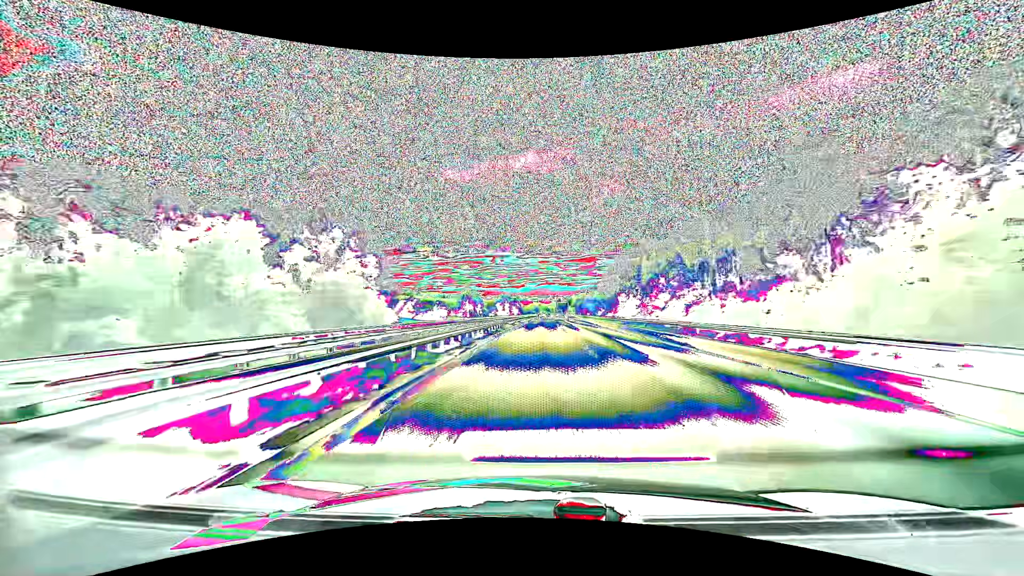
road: motorway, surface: asphalt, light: Day
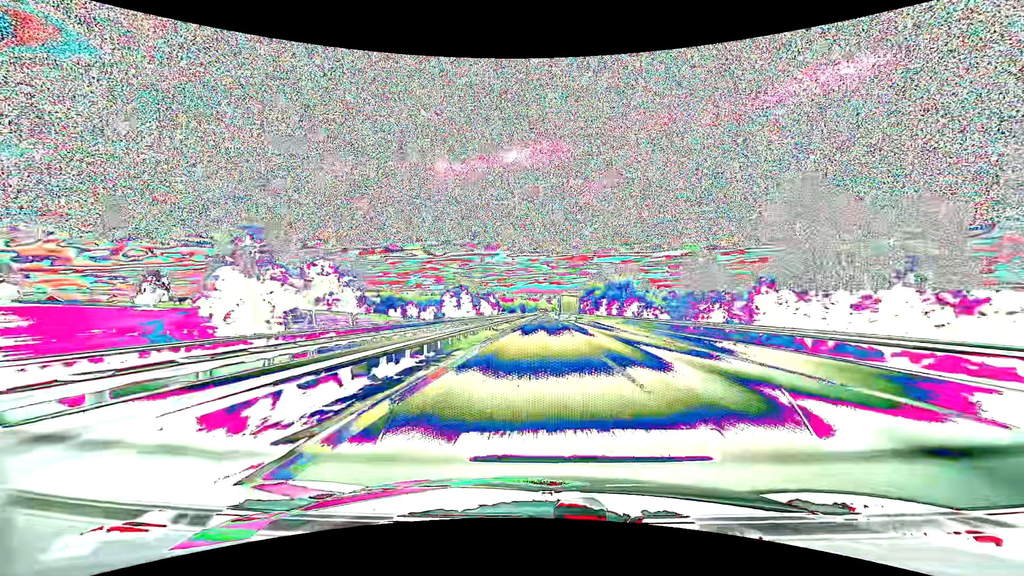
(+1.1, +112.9) m; +1°
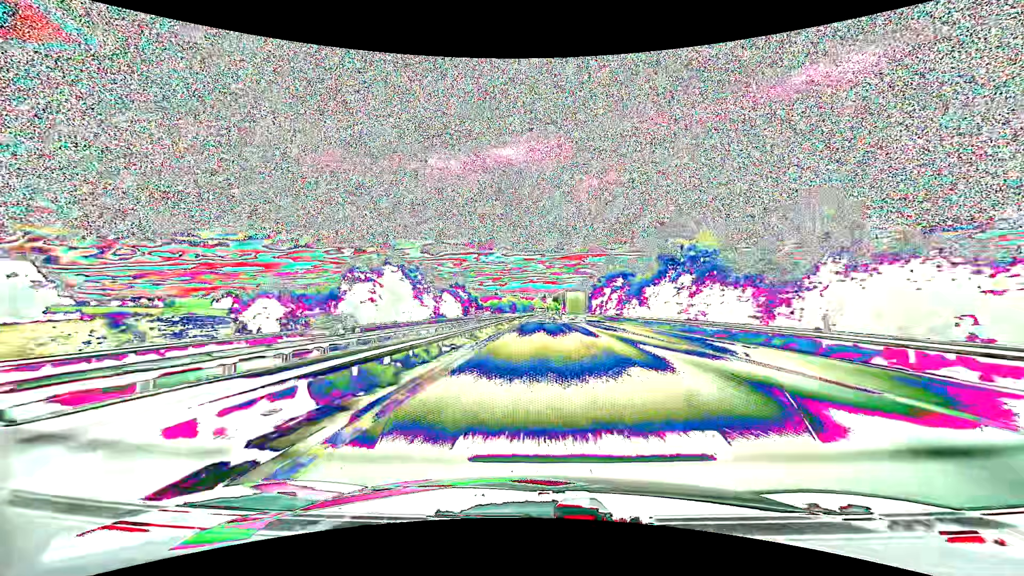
(+0.5, +64.9) m; +1°
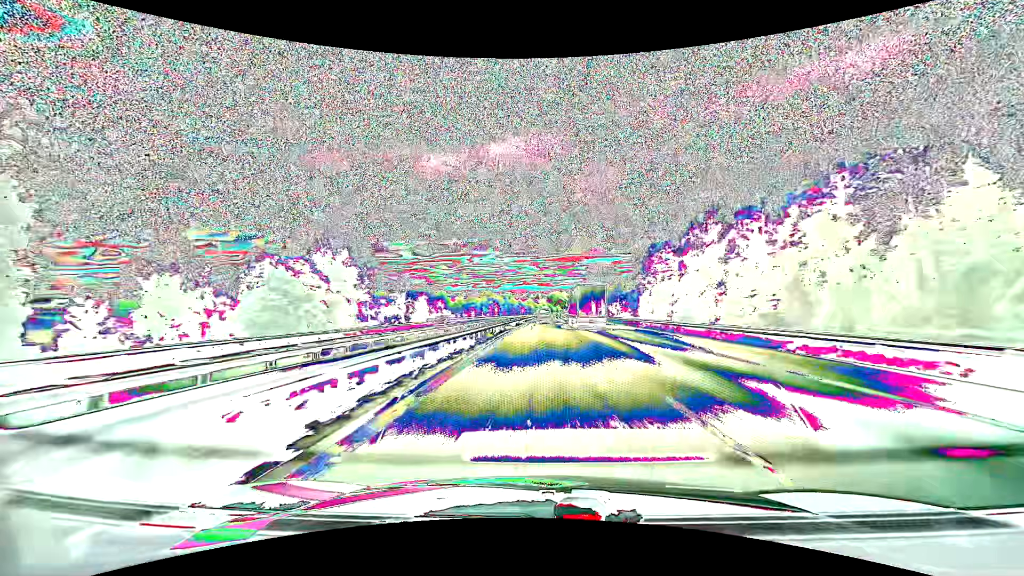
(+0.3, +82.8) m; +1°
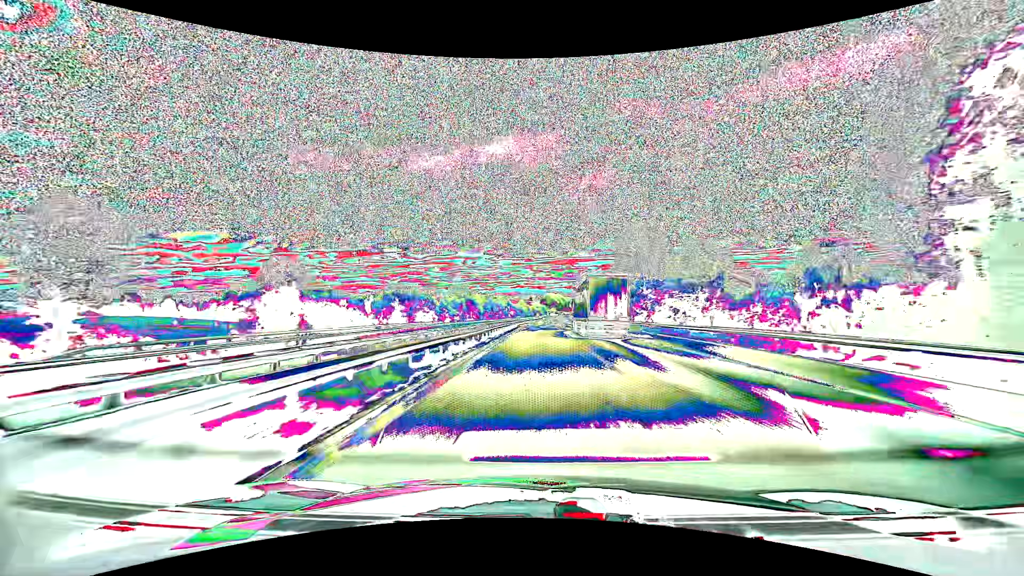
(+0.5, +61.7) m; +1°
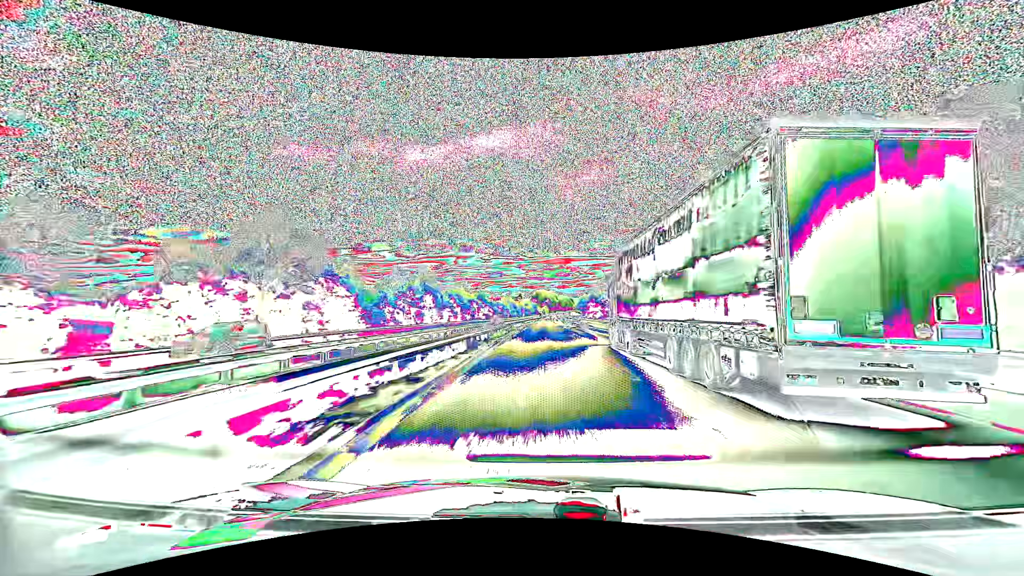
(+0.8, +108.4) m; +1°
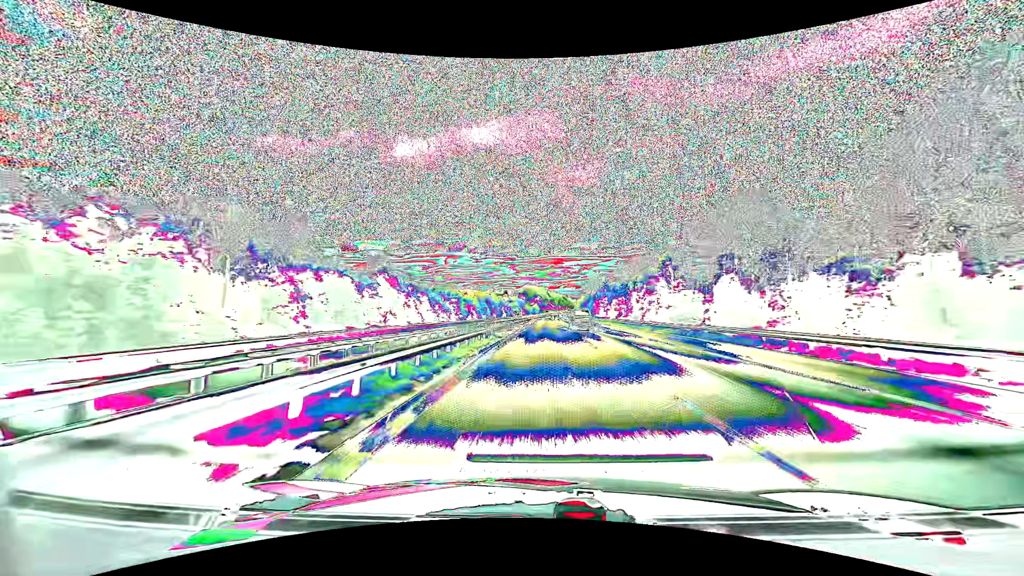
(+1.4, +115.3) m; +1°
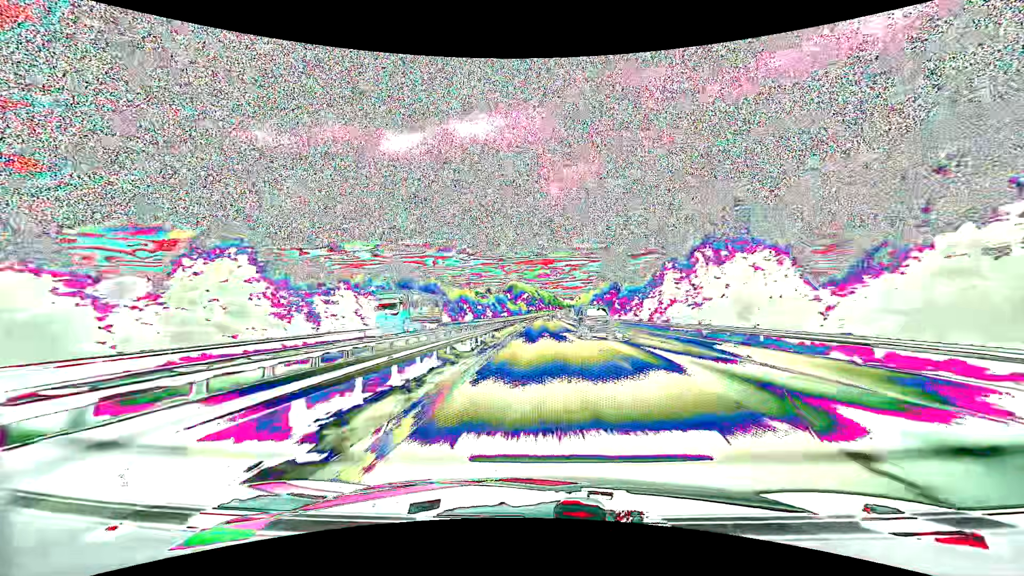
(+1.0, +96.3) m; +1°
(0, +10) (0, +20) (0, +30) (0, +40) (0, +50) (0, +60) (0, +70) (+1, +80) (+1, +90) (+1, +100) m
